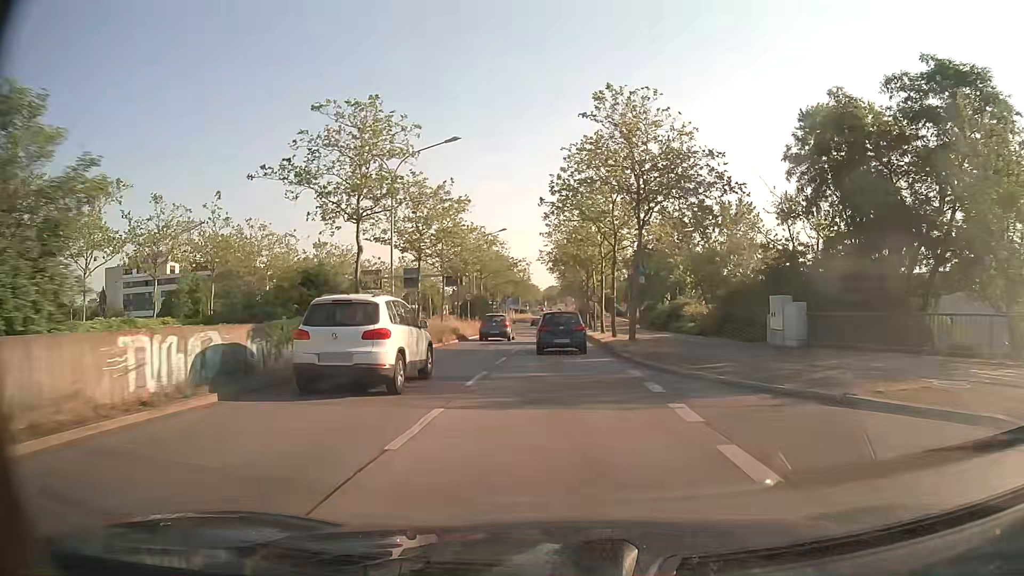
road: primary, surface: asphalt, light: Day
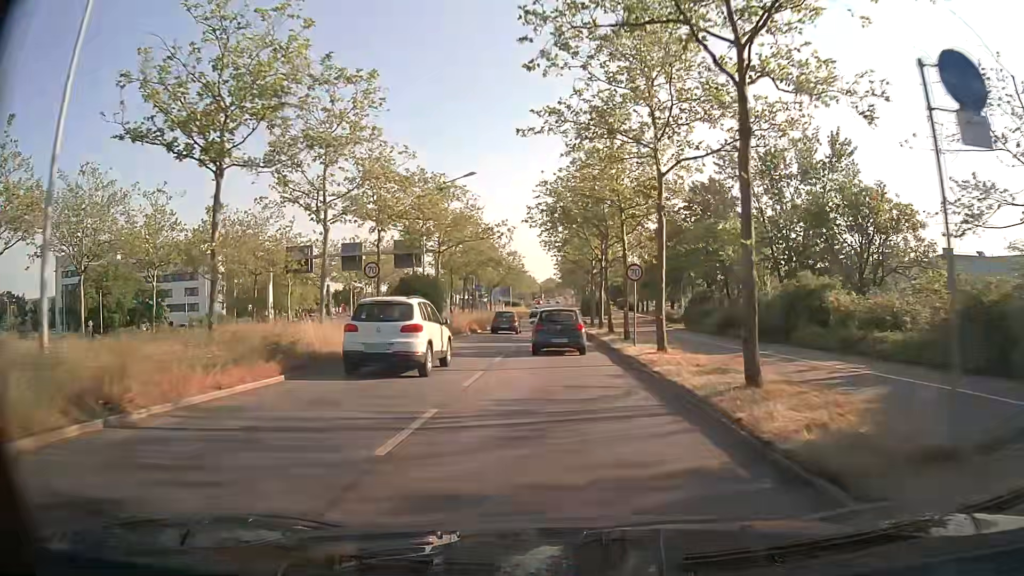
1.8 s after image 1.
(0.0, +24.0) m; 0°
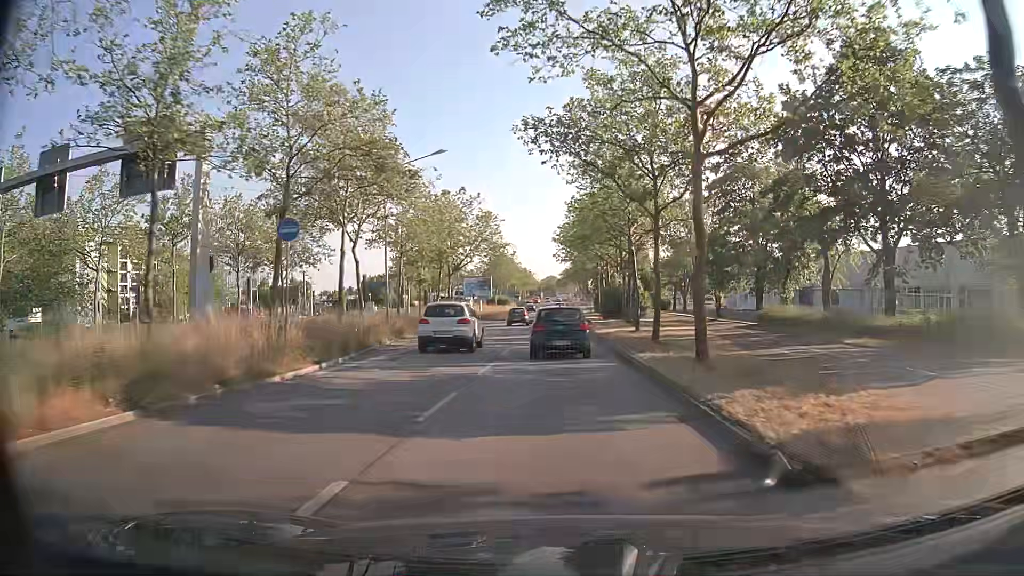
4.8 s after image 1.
(-0.1, +39.8) m; 0°
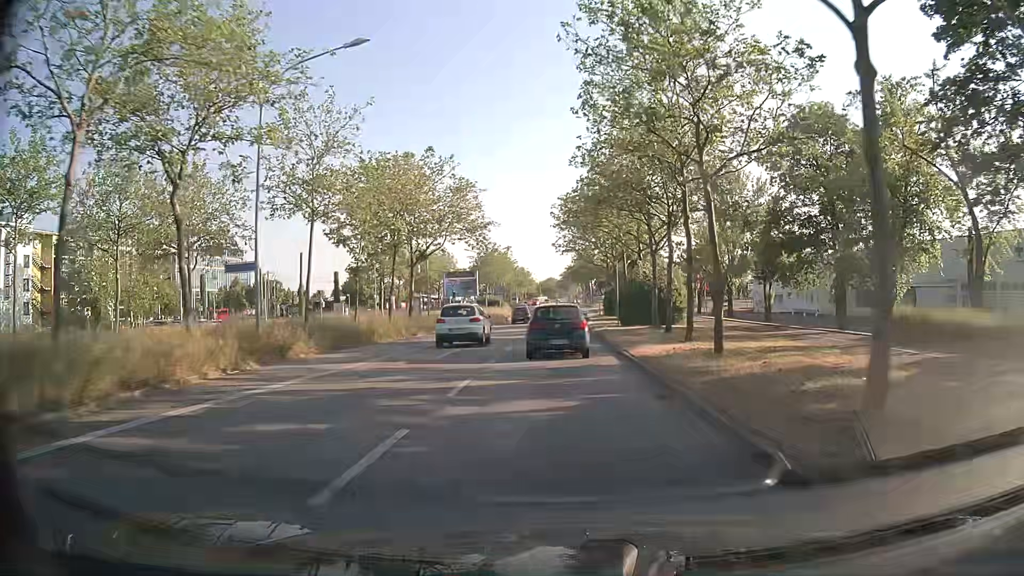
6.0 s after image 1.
(0.0, +15.8) m; 0°
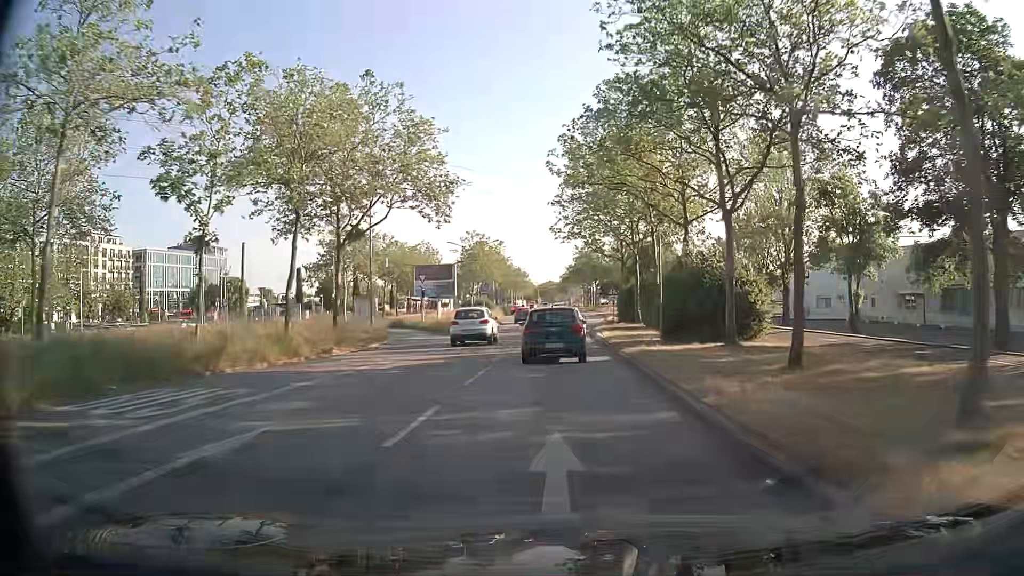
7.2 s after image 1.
(0.0, +15.5) m; 0°
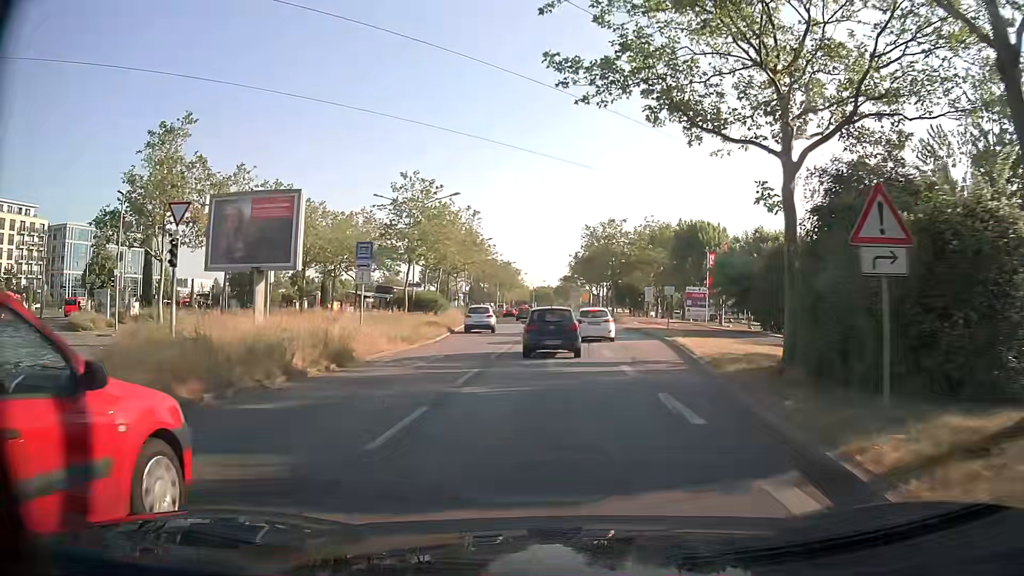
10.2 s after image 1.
(0.0, +36.3) m; 0°
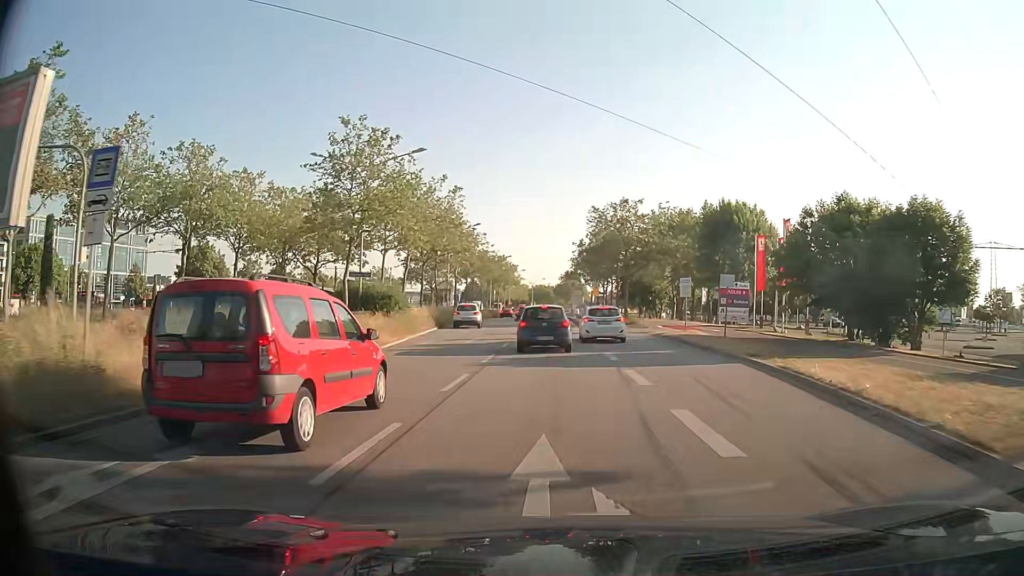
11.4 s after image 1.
(+0.1, +13.9) m; 0°
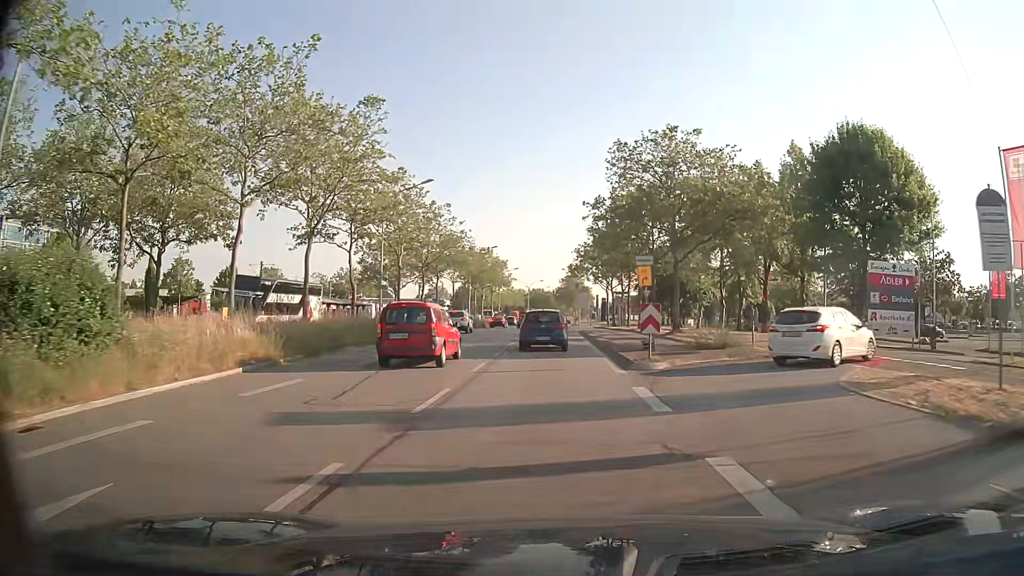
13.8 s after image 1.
(+0.3, +26.8) m; 0°
(0, +10) (0, +20) (0, +30) (0, +40) (0, +50) (0, +60) (0, +70) (0, +80) (0, +90) (0, +100) m
